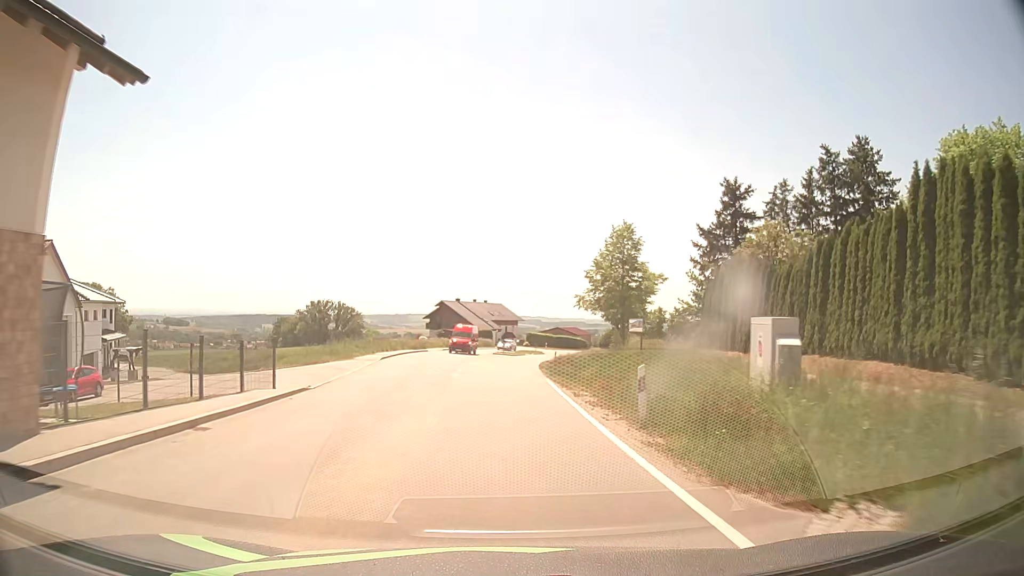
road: secondary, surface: asphalt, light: Day
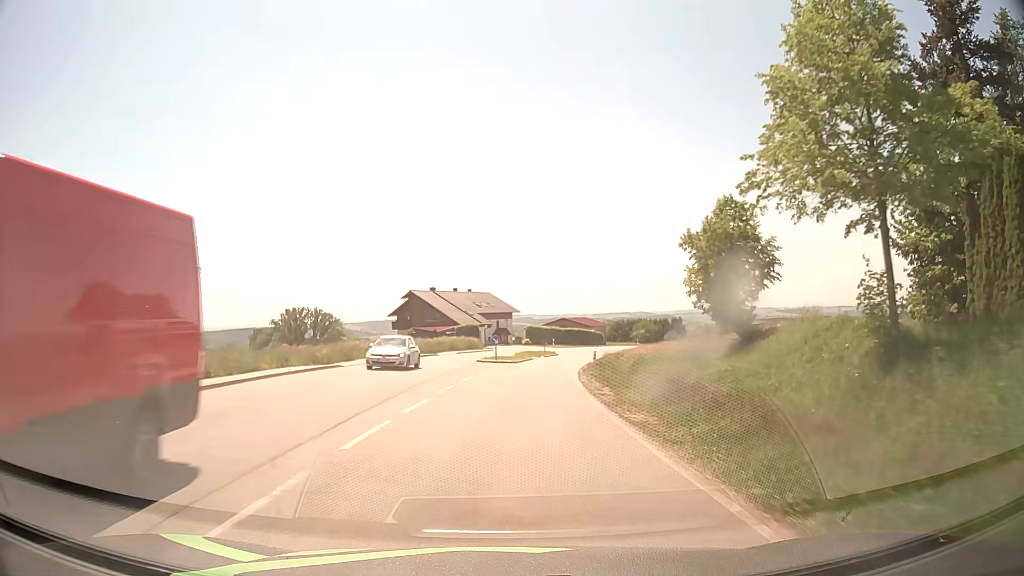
(-0.2, +31.2) m; +1°
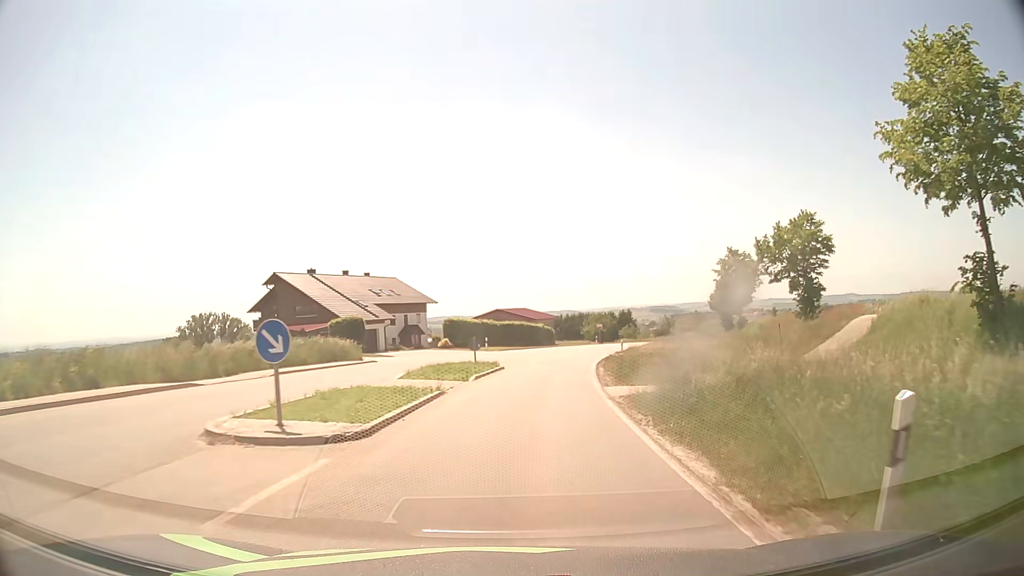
(+1.3, +30.7) m; +6°
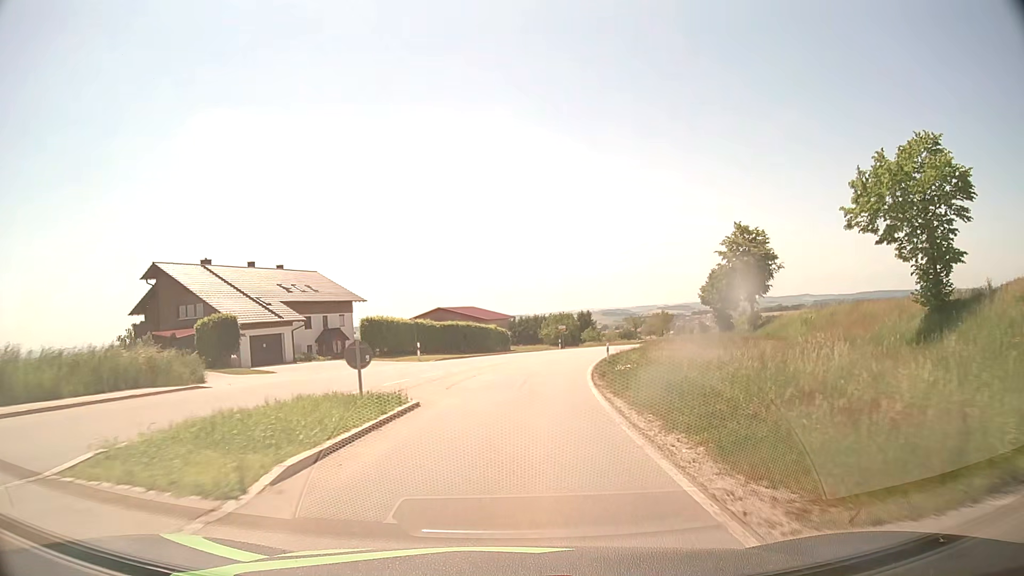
(+0.6, +15.2) m; +5°
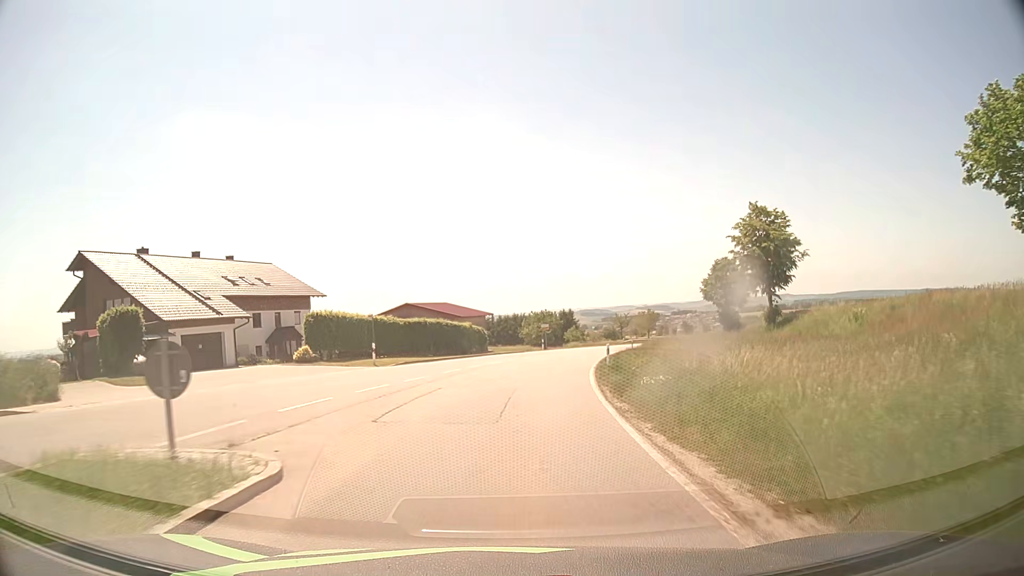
(+0.1, +7.6) m; +1°
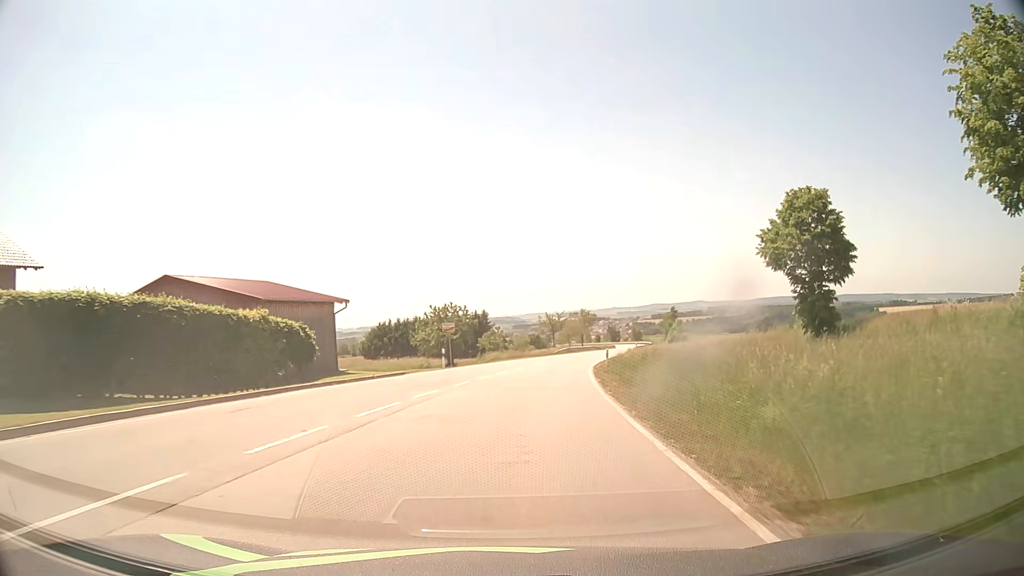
(+2.0, +30.4) m; +8°
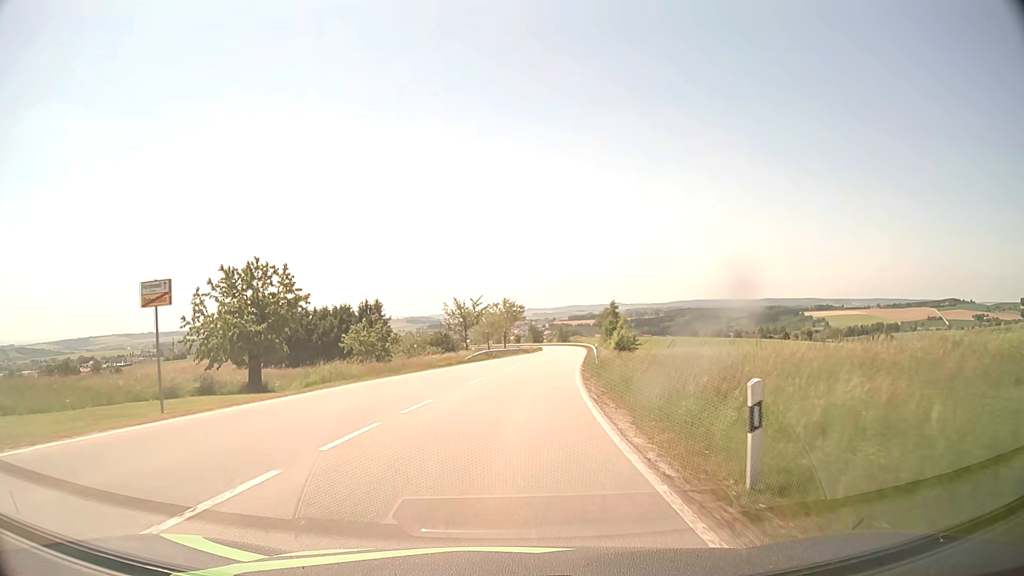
(+2.1, +30.6) m; +7°
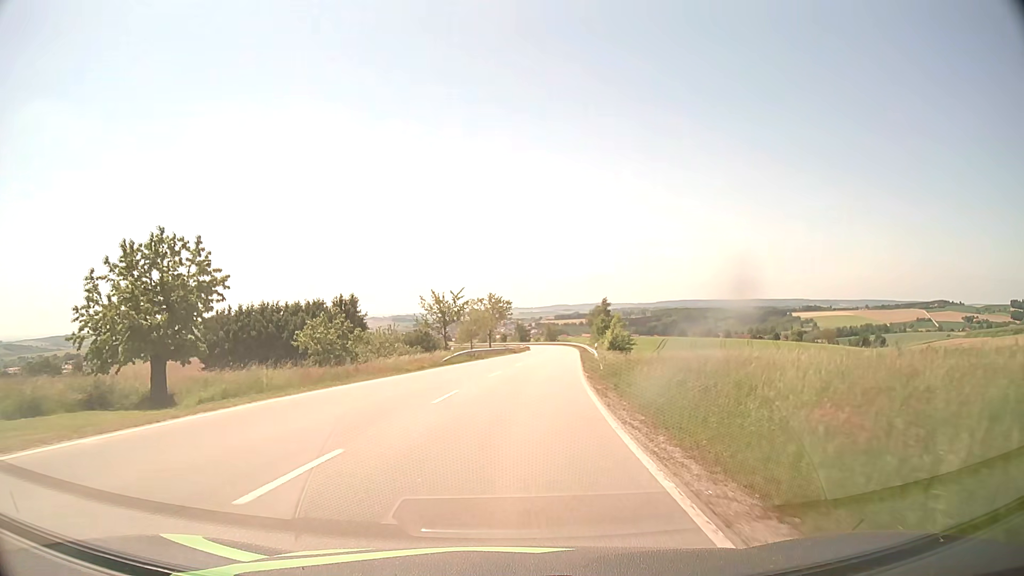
(+0.1, +7.7) m; +1°
(0, +10) (+1, +20) (+1, +30) (+2, +40) (+3, +50) (+4, +60) (+5, +70) (+6, +80) (+7, +90) (+8, +100) m
